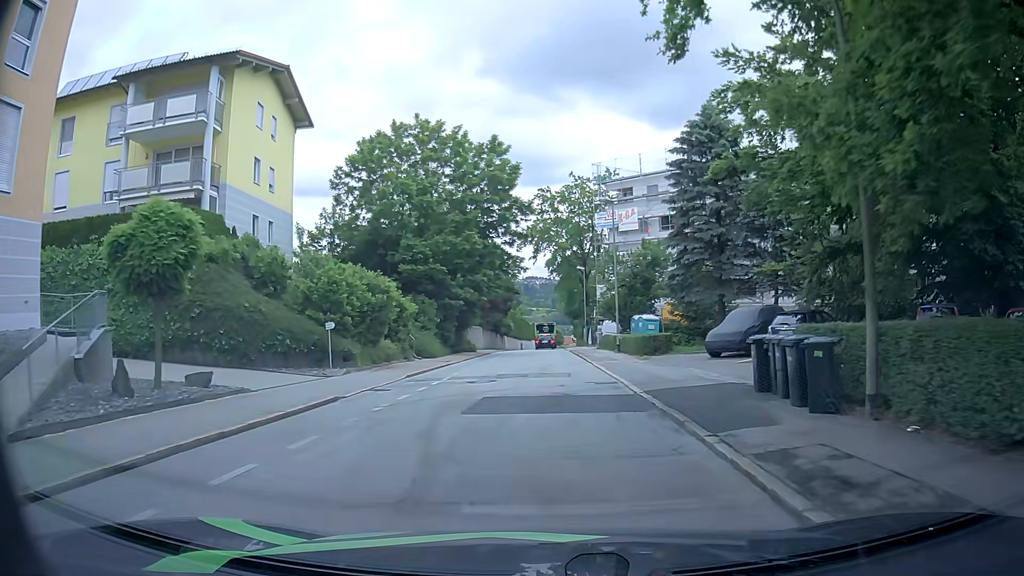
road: residential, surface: asphalt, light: Day
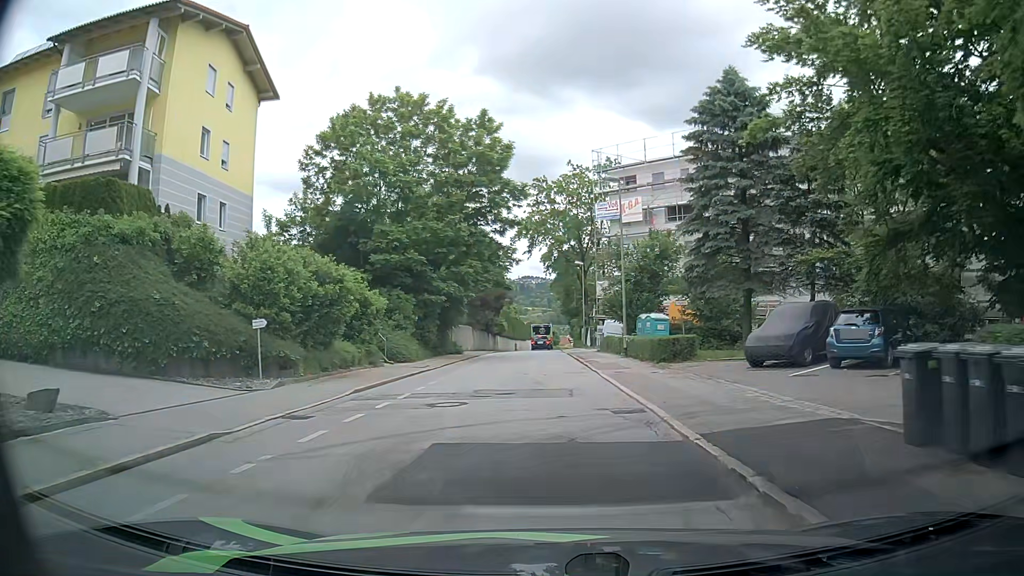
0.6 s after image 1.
(0.0, +5.4) m; 0°
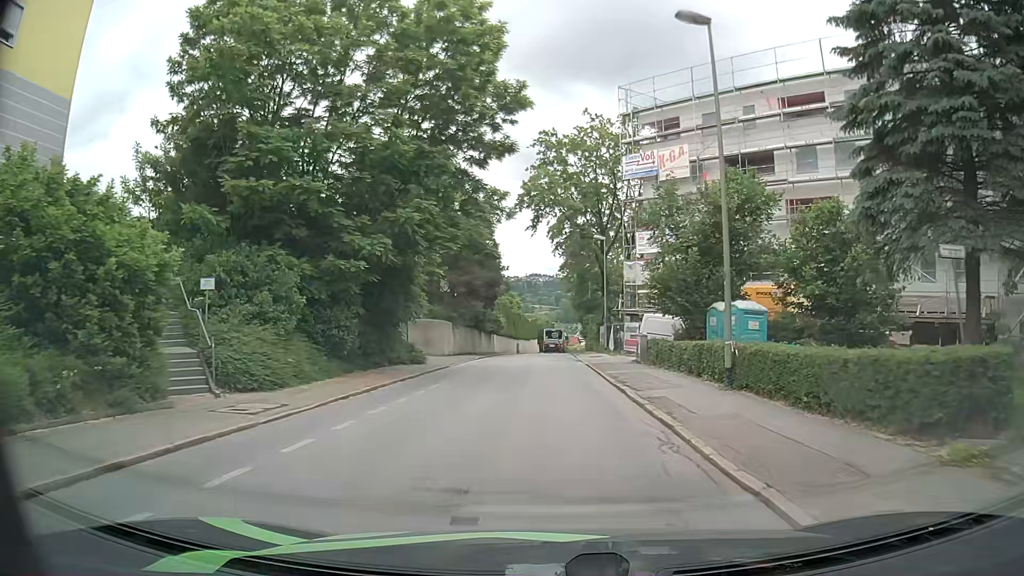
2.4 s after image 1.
(0.0, +16.8) m; -1°
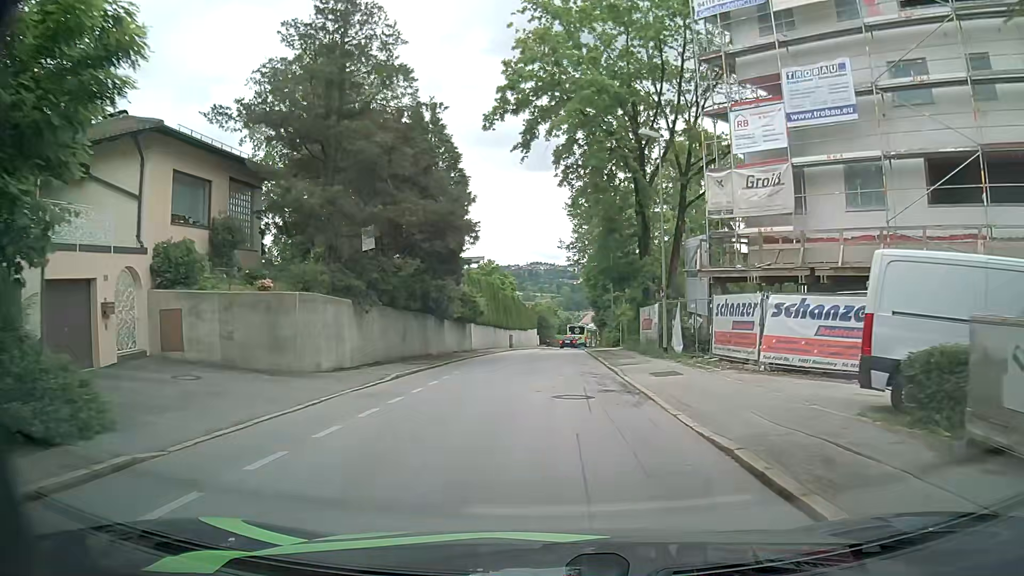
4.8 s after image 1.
(+0.1, +23.2) m; +1°
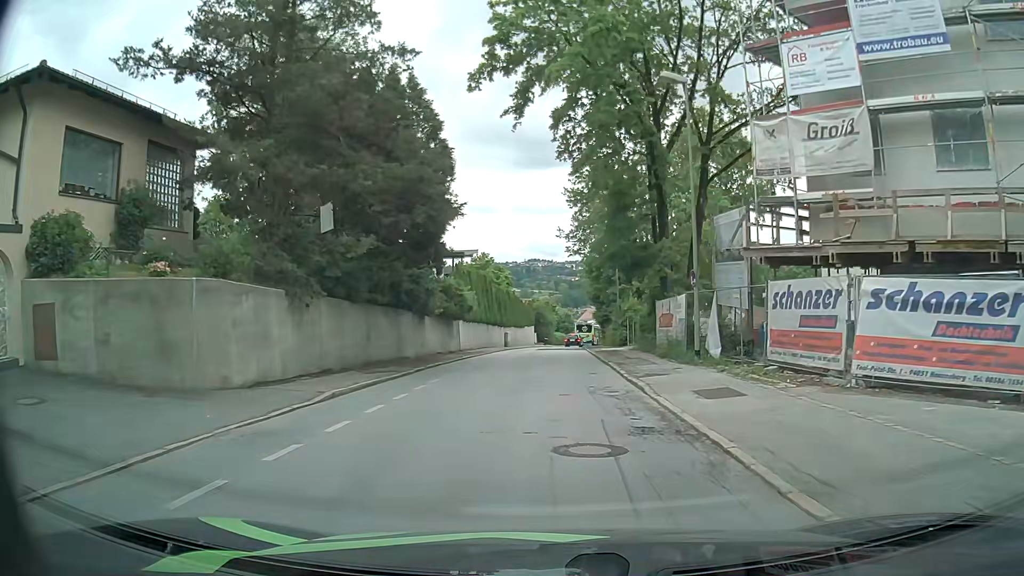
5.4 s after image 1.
(-0.1, +5.5) m; -1°
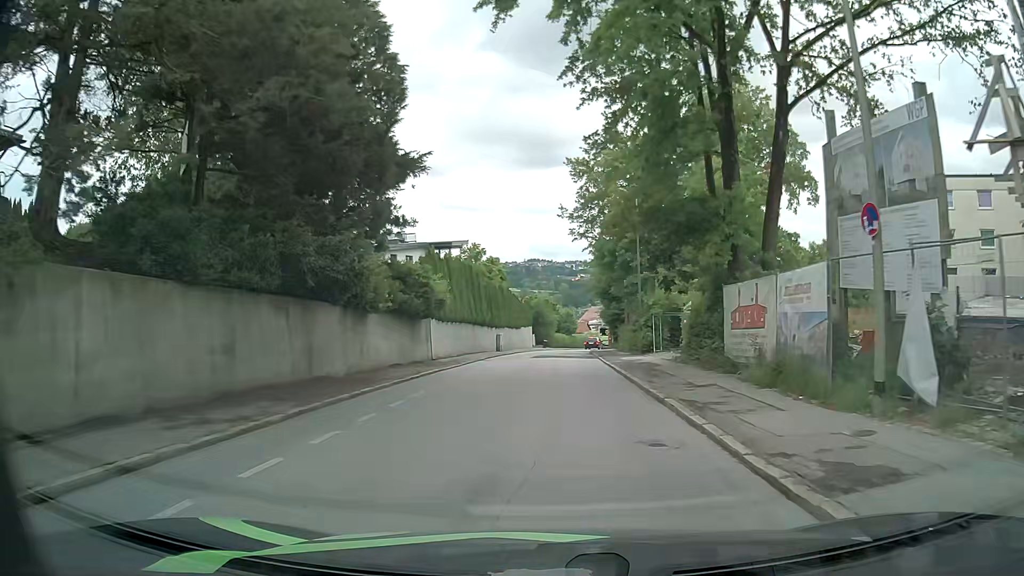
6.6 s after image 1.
(+0.1, +10.6) m; +1°
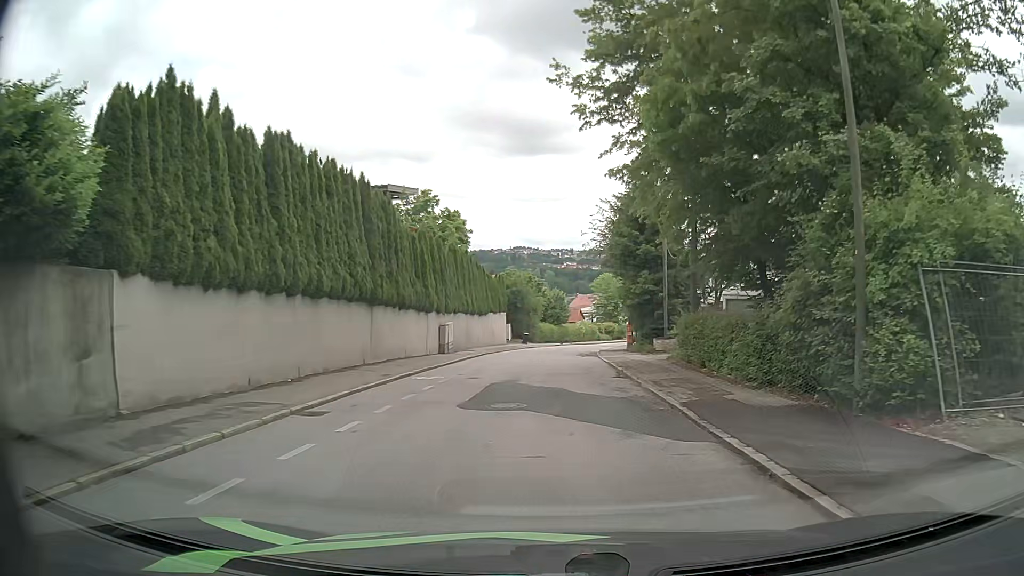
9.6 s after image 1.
(0.0, +24.8) m; +1°
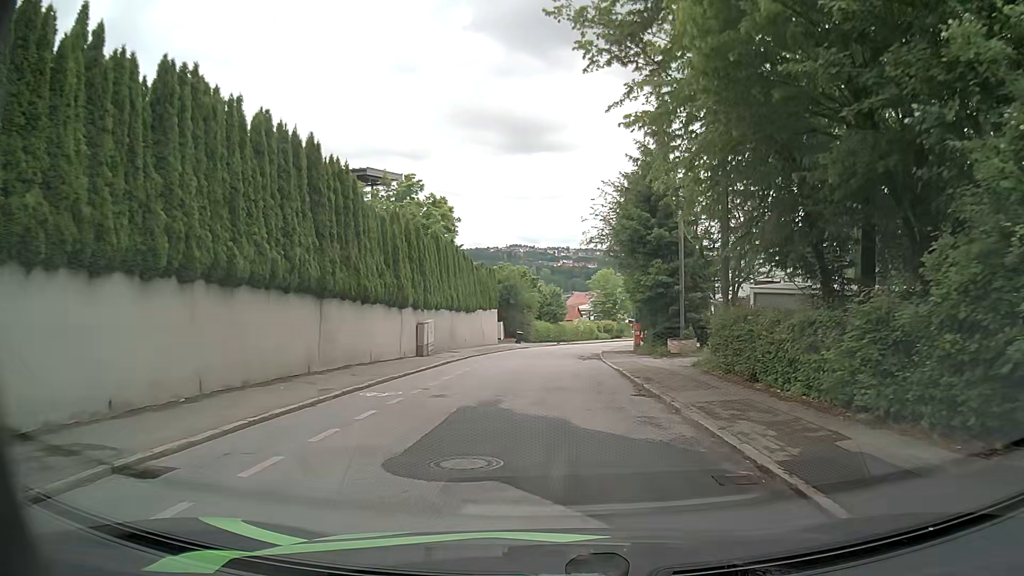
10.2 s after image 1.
(0.0, +4.9) m; 0°
(0, +10) (0, +20) (0, +30) (+1, +40) (+3, +50) (+5, +60) (+7, +69) (+9, +79) (+12, +89) (+15, +98) m
